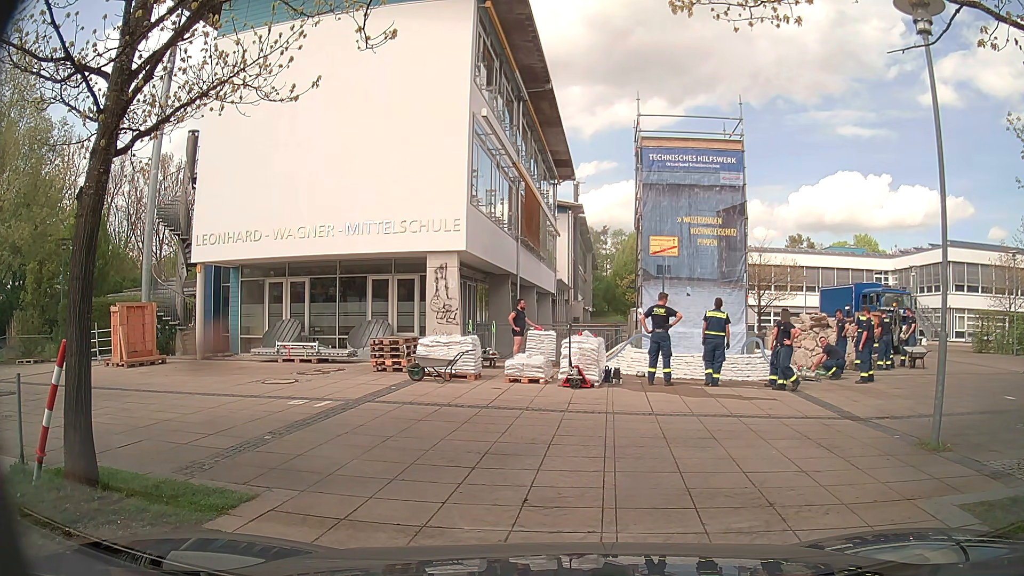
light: Day
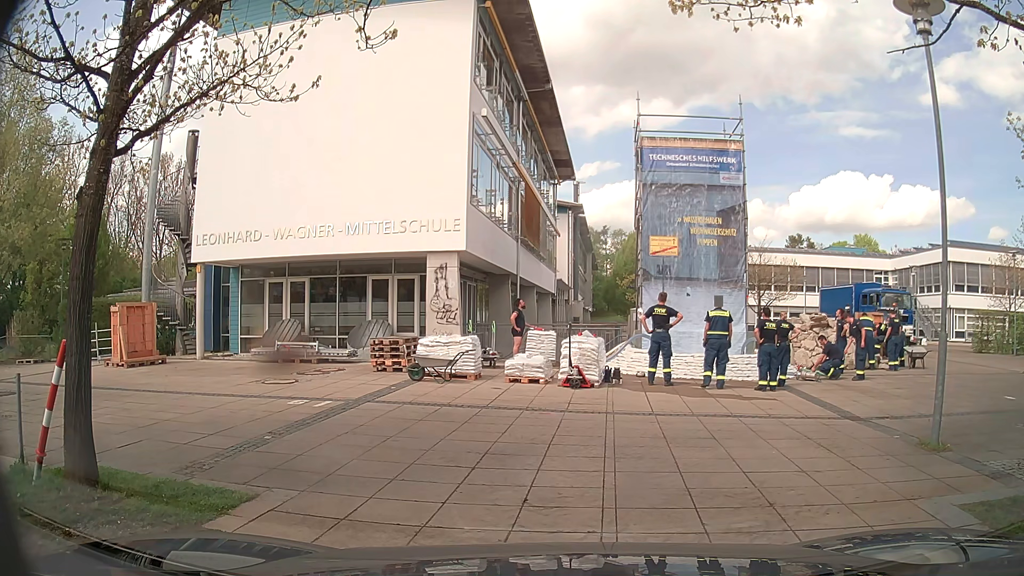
(0.0, 0.0) m; 0°
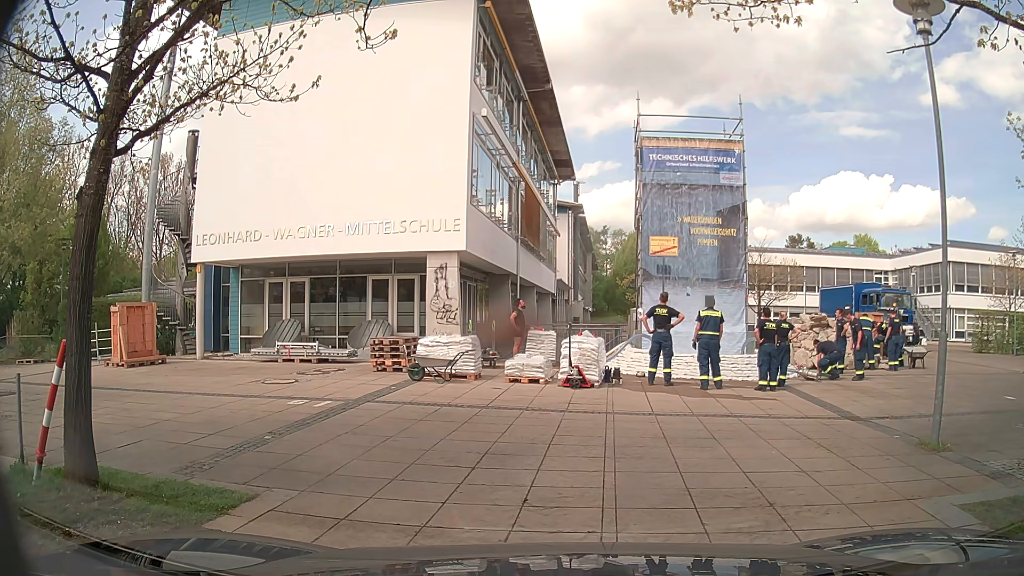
(0.0, 0.0) m; 0°
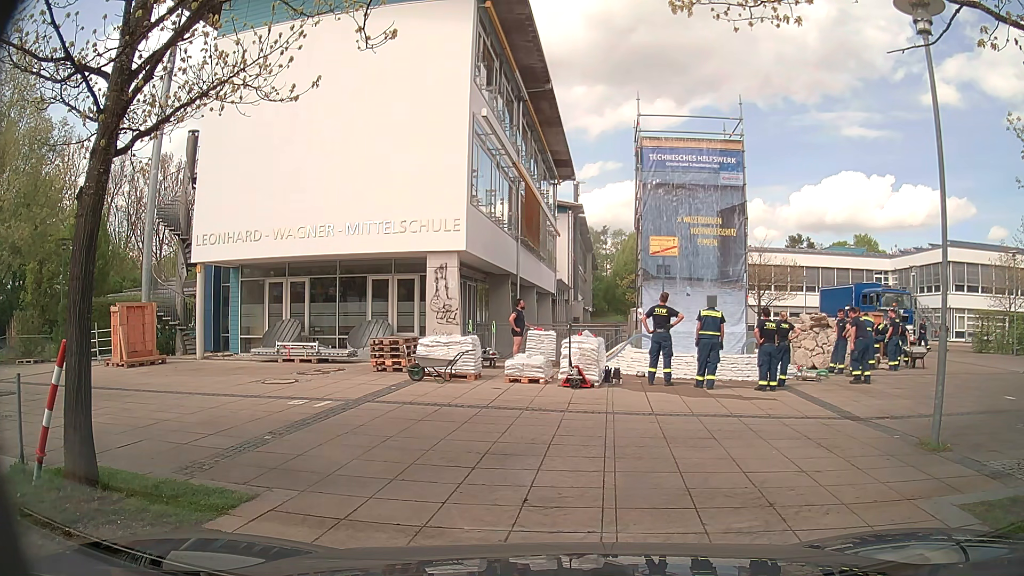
(0.0, 0.0) m; 0°
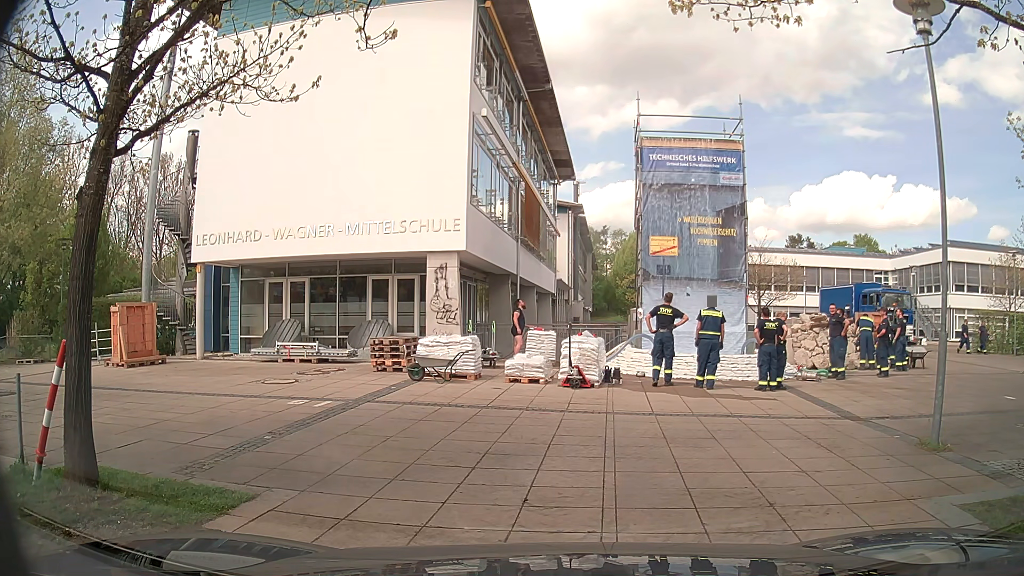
(0.0, 0.0) m; 0°
